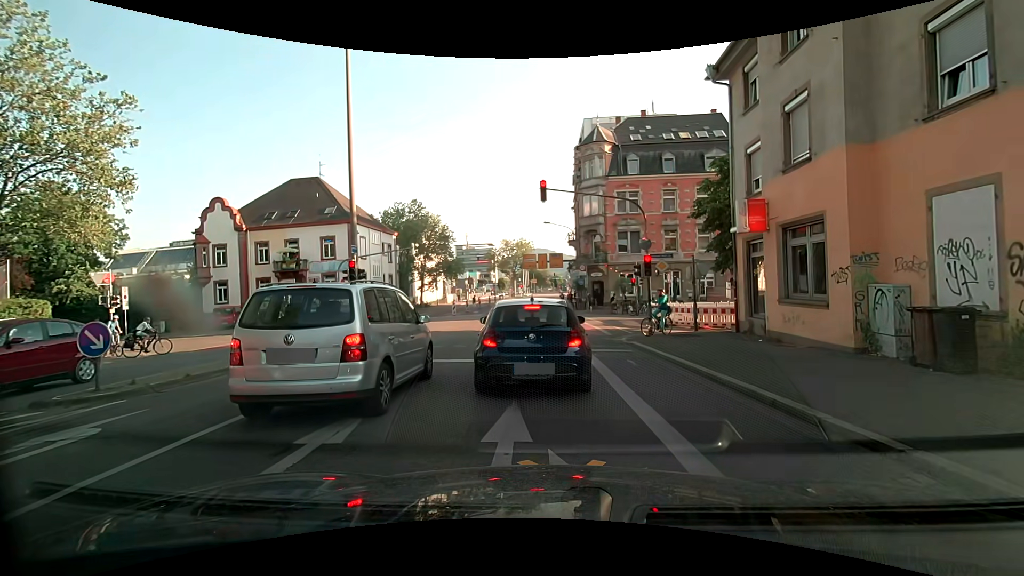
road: secondary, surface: asphalt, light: Day
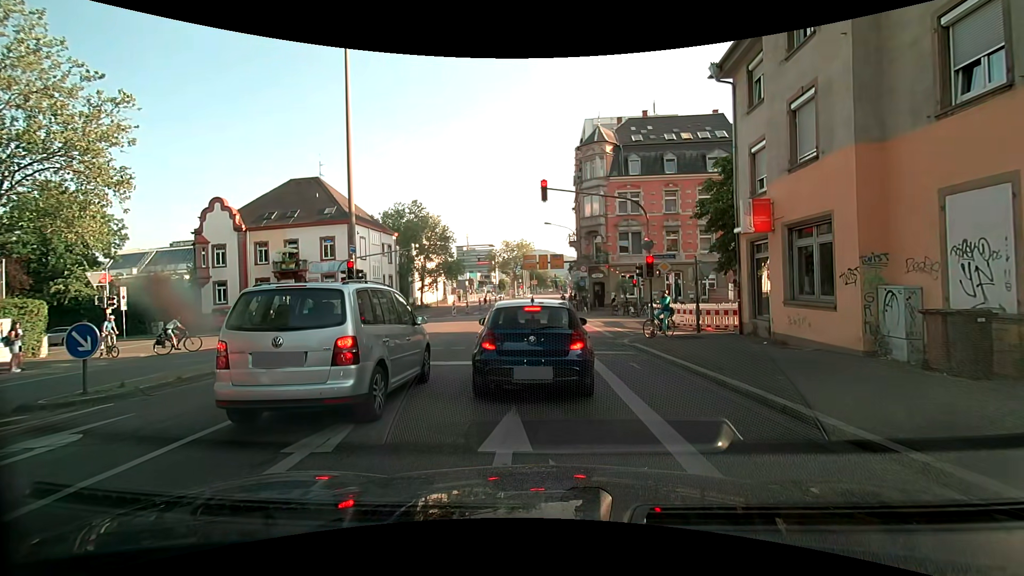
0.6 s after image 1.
(0.0, +0.2) m; 0°
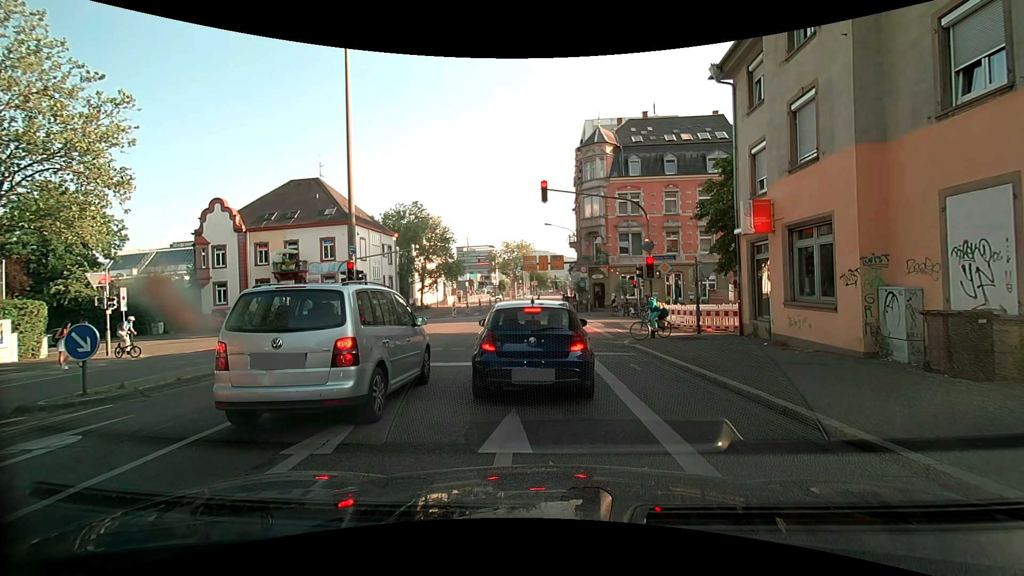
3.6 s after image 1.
(0.0, +0.1) m; 0°
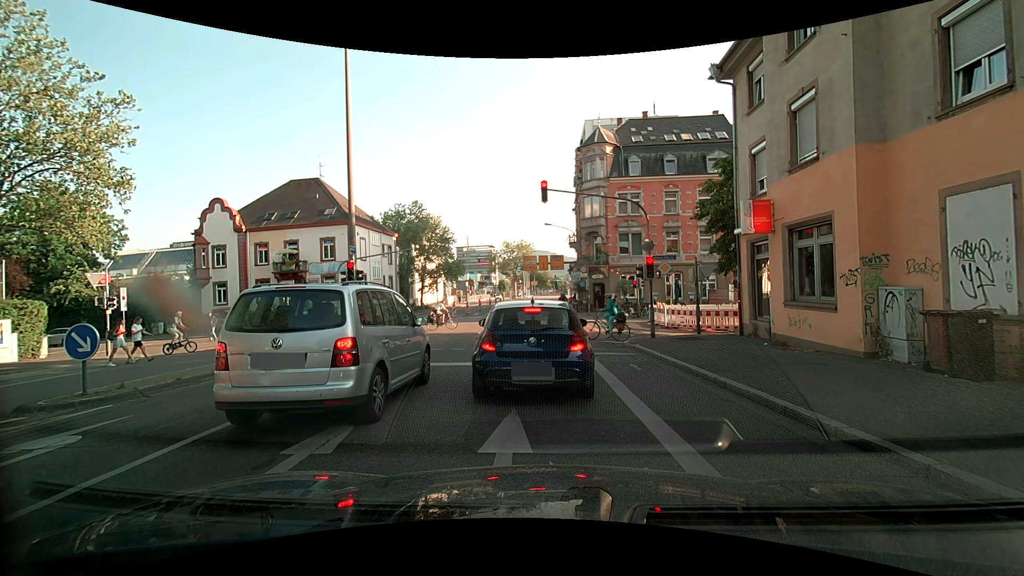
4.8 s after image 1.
(0.0, 0.0) m; 0°
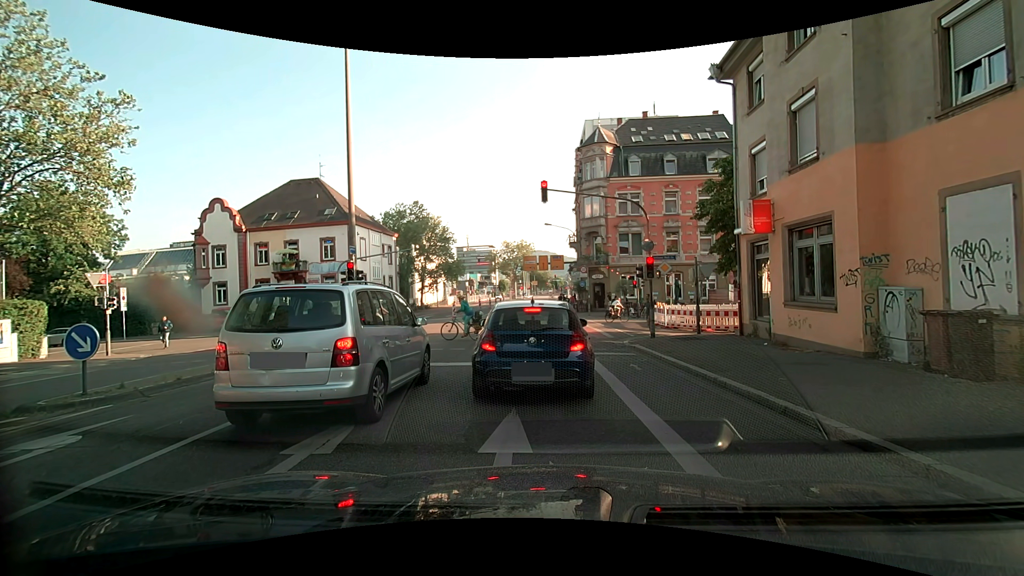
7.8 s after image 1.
(0.0, 0.0) m; 0°
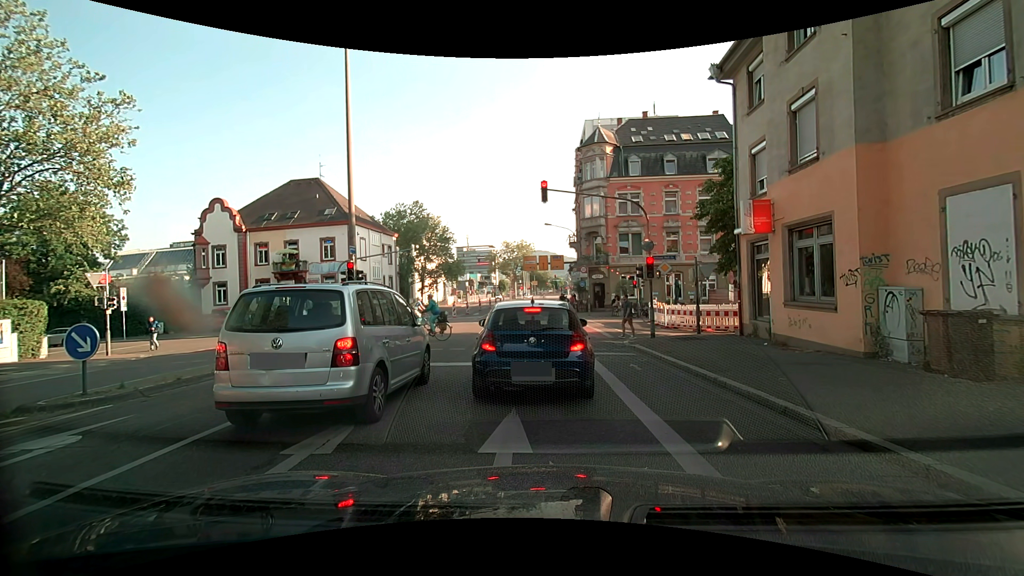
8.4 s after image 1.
(0.0, 0.0) m; 0°
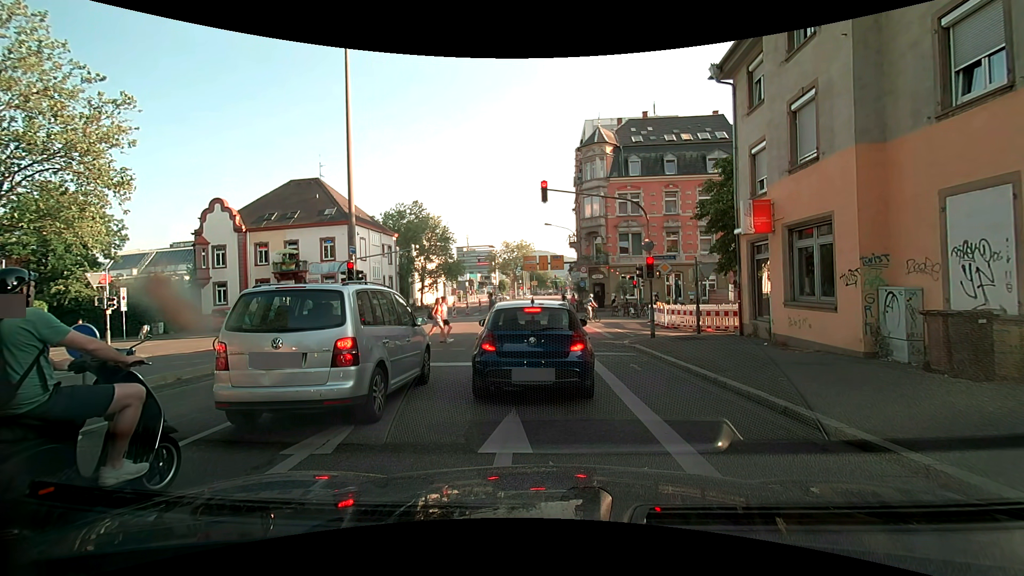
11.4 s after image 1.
(0.0, 0.0) m; 0°
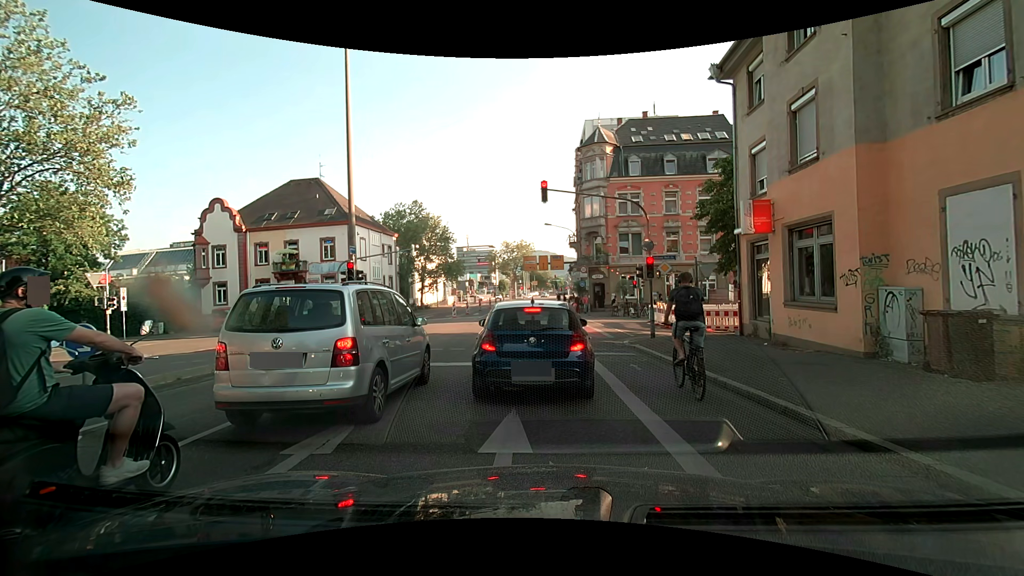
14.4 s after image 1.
(0.0, 0.0) m; 0°
(0, +10) (0, +20) (0, +30) (0, +40) (0, +50) (0, +60) (0, +70) (+1, +80) (+2, +90) (+3, +100) m
